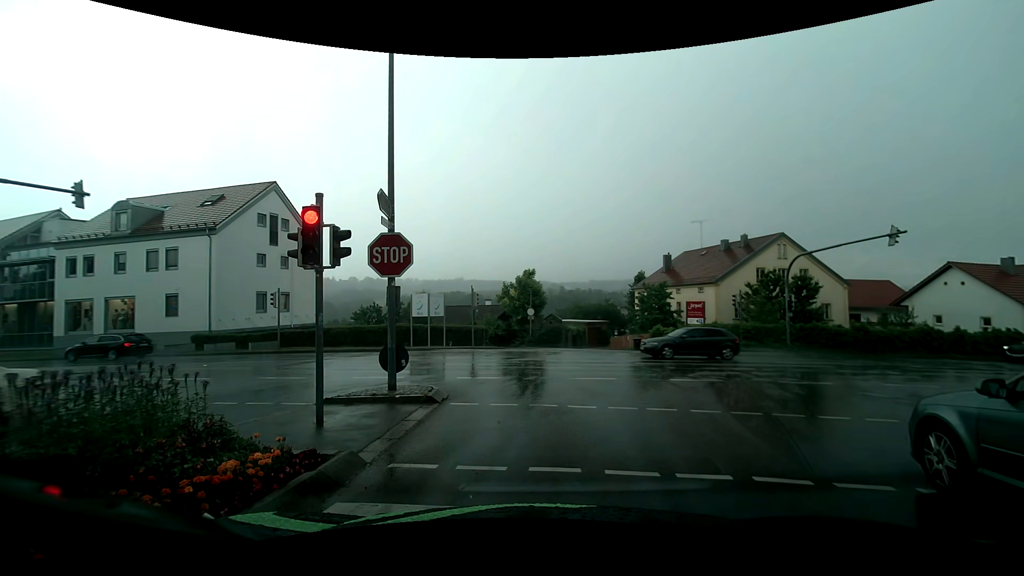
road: residential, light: Day
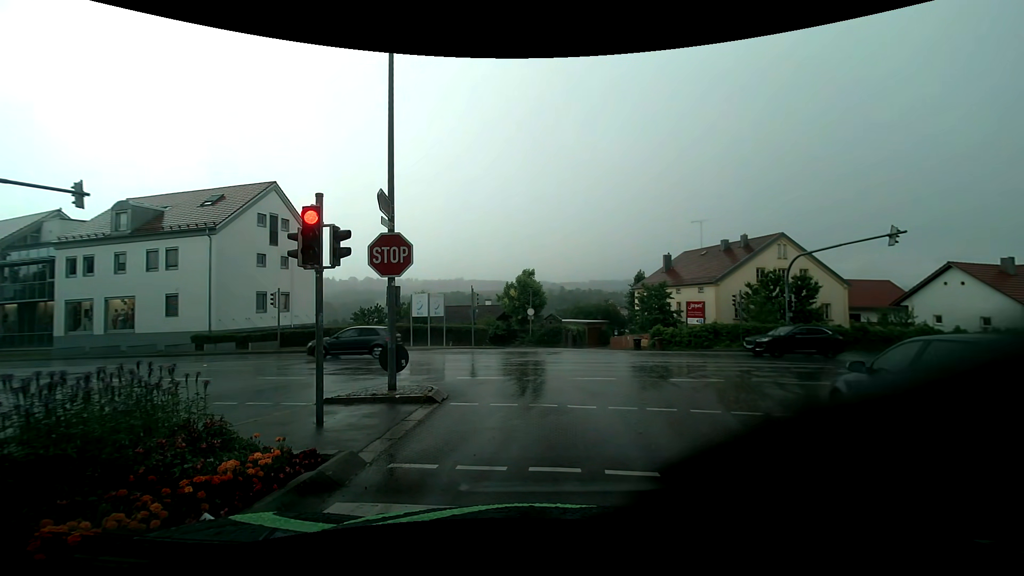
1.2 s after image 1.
(0.0, 0.0) m; 0°
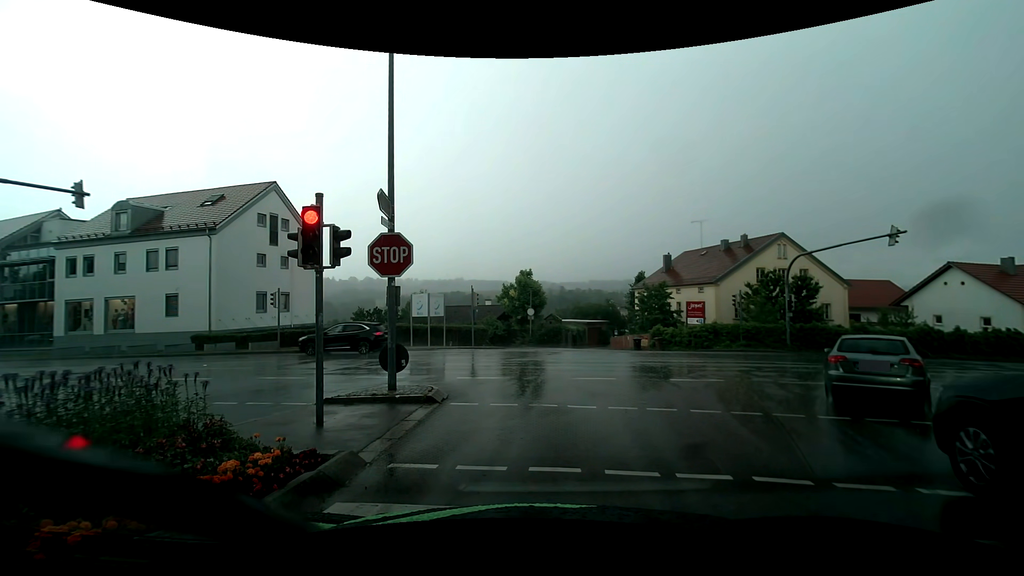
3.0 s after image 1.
(0.0, 0.0) m; 0°
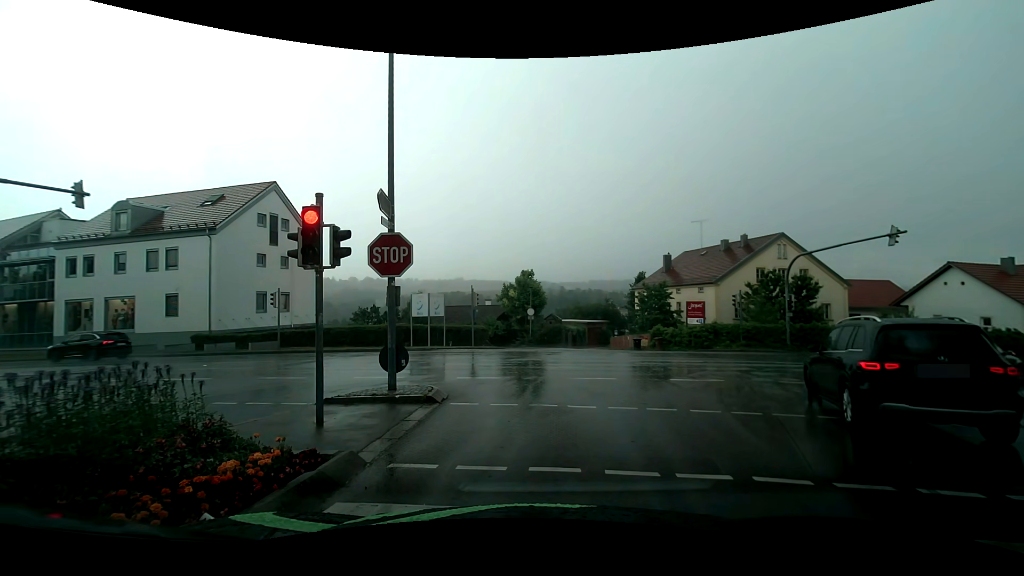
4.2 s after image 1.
(0.0, 0.0) m; 0°
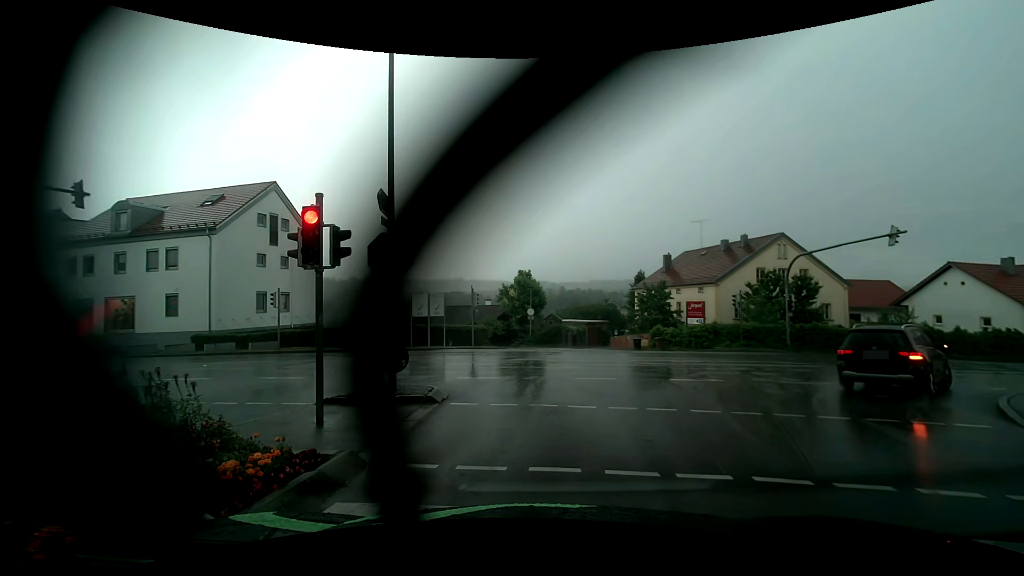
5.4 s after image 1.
(0.0, 0.0) m; 0°
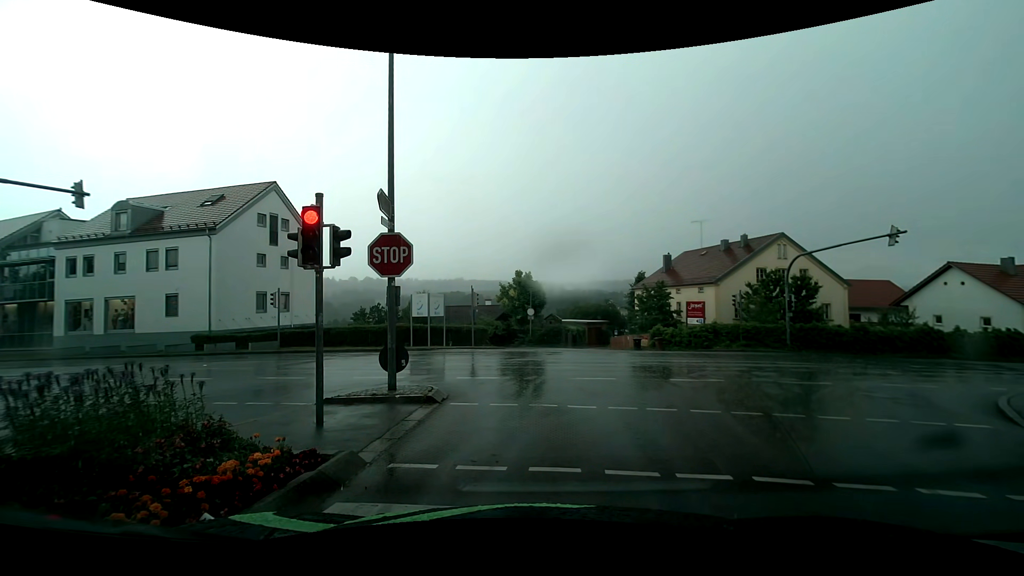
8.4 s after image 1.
(0.0, 0.0) m; 0°
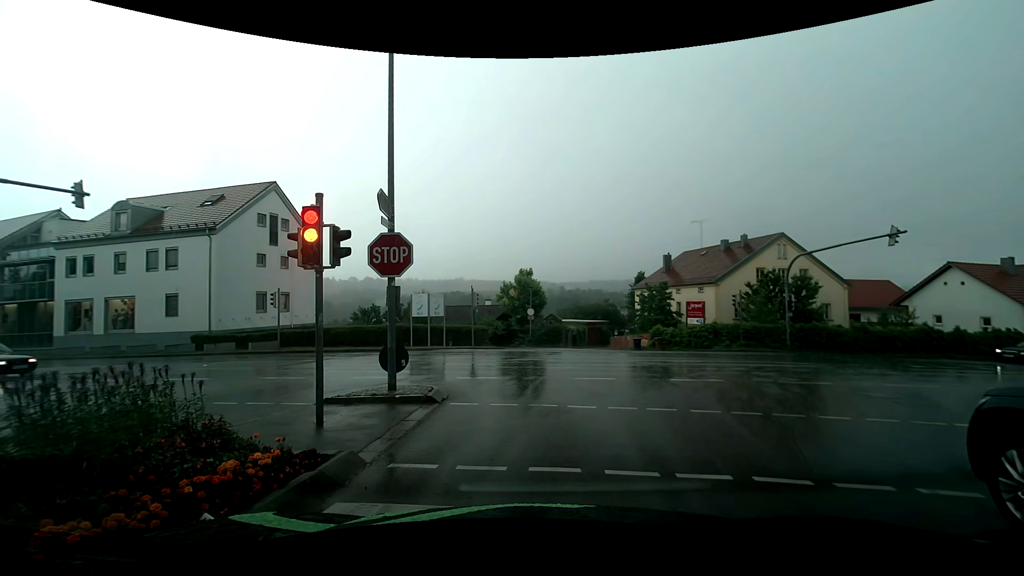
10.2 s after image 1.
(0.0, 0.0) m; 0°
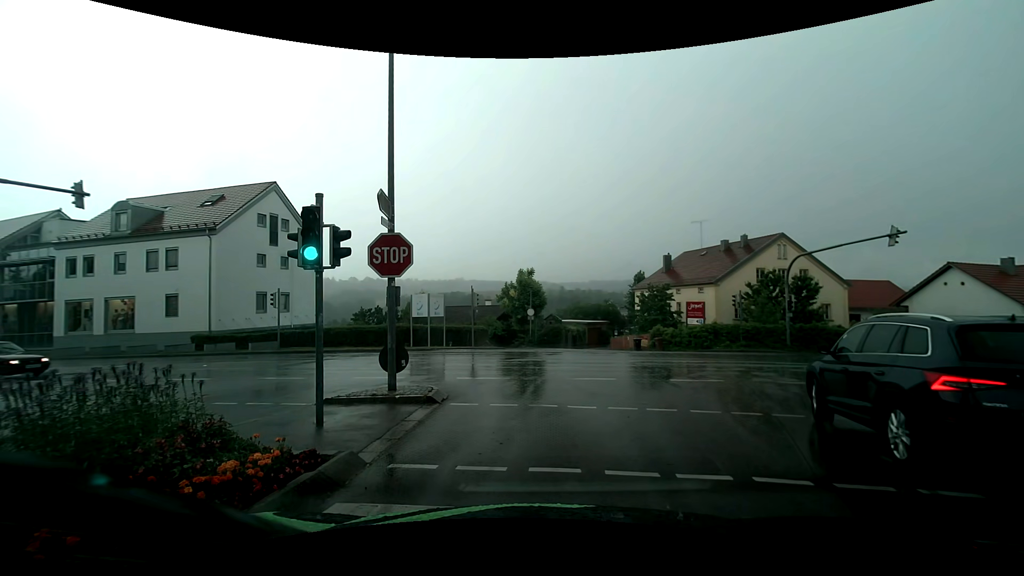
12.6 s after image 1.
(0.0, 0.0) m; 0°
(0, +10) (-2, +20) (-11, +24) (-20, +27) (-30, +28) (-40, +30) (-50, +33) (-59, +36) (-68, +40) (-78, +44) m
